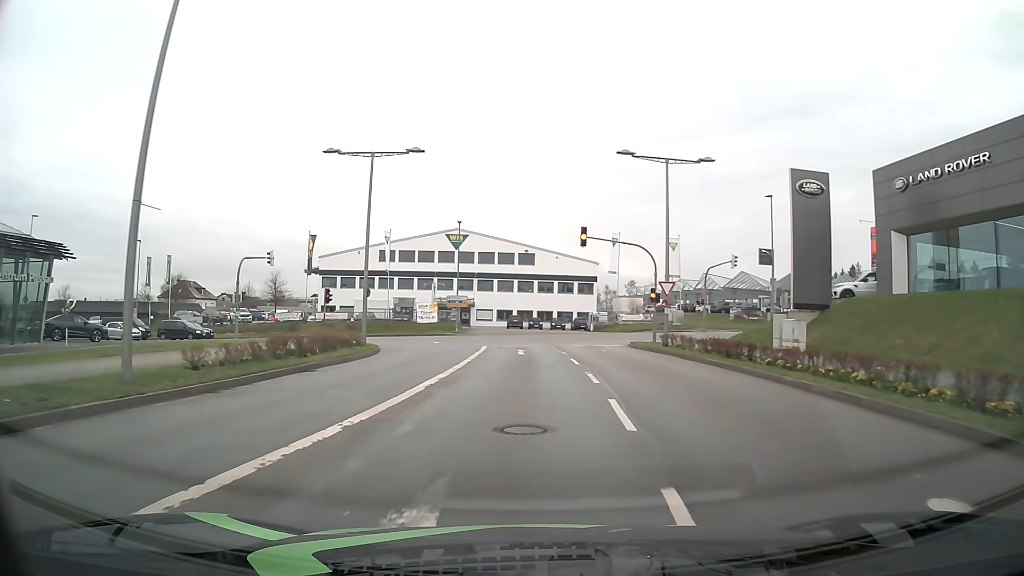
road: secondary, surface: asphalt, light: Day
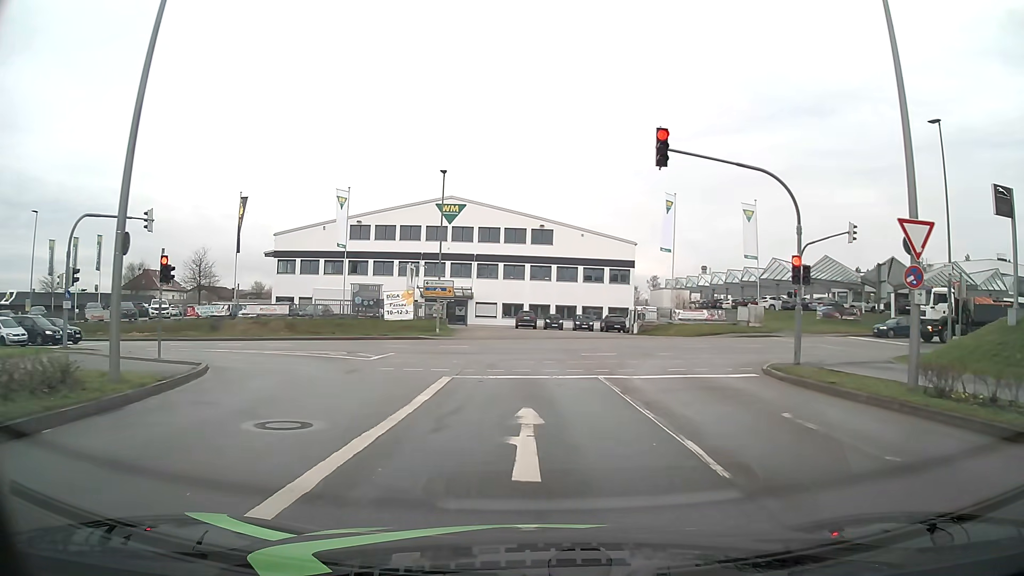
(-0.3, +20.2) m; -1°
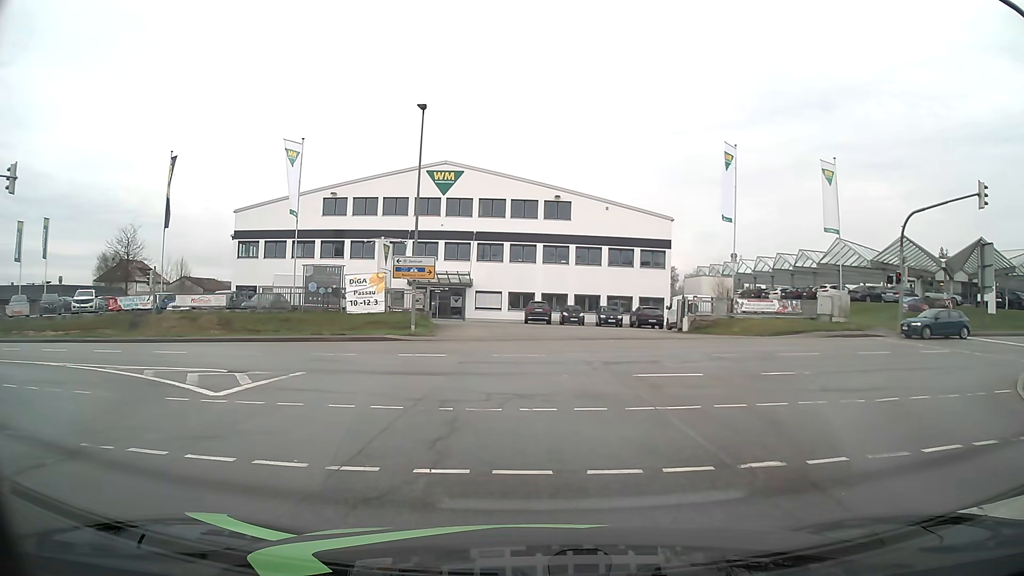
(-0.1, +11.6) m; -1°
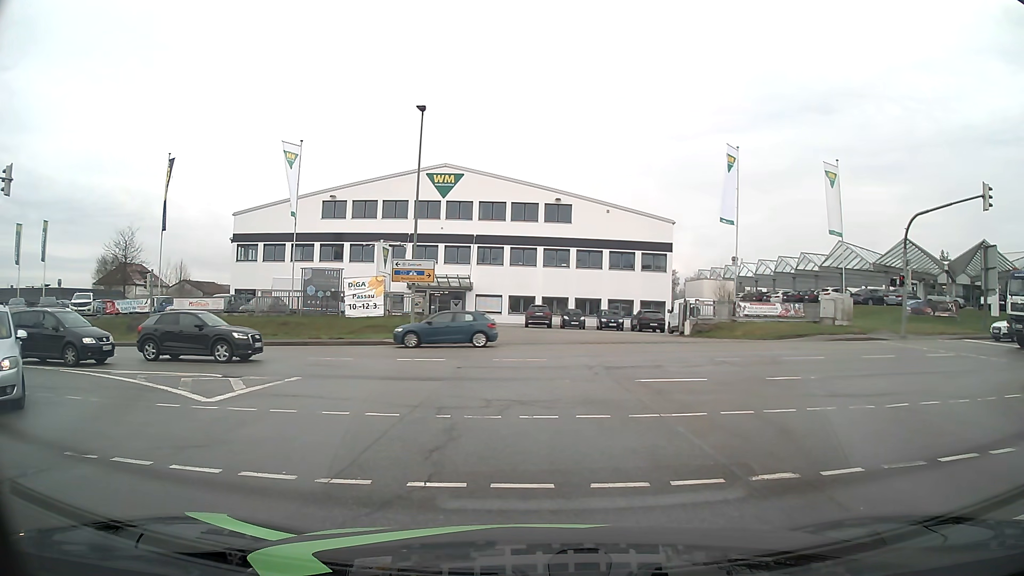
(0.0, +0.4) m; 0°
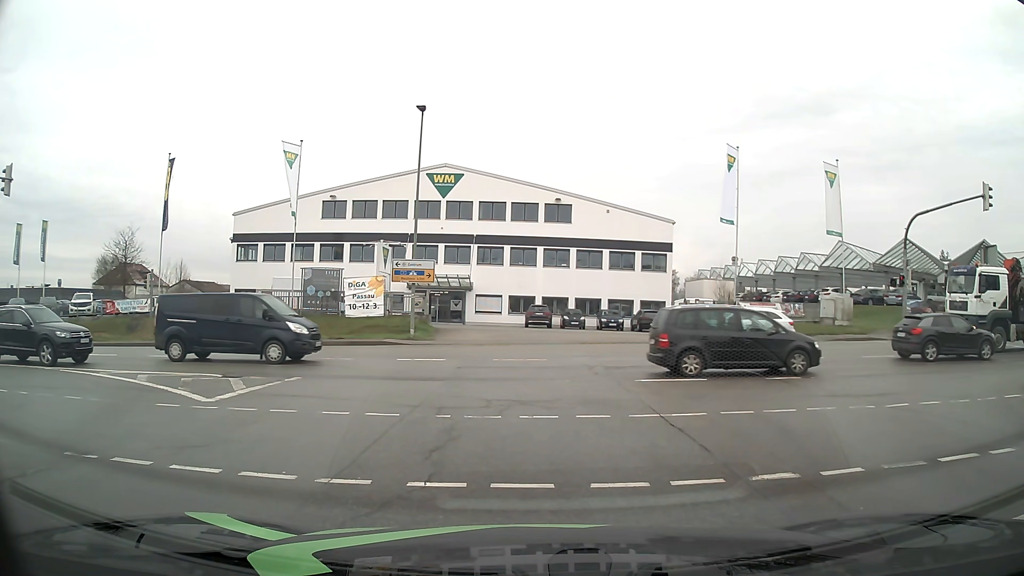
(0.0, 0.0) m; 0°
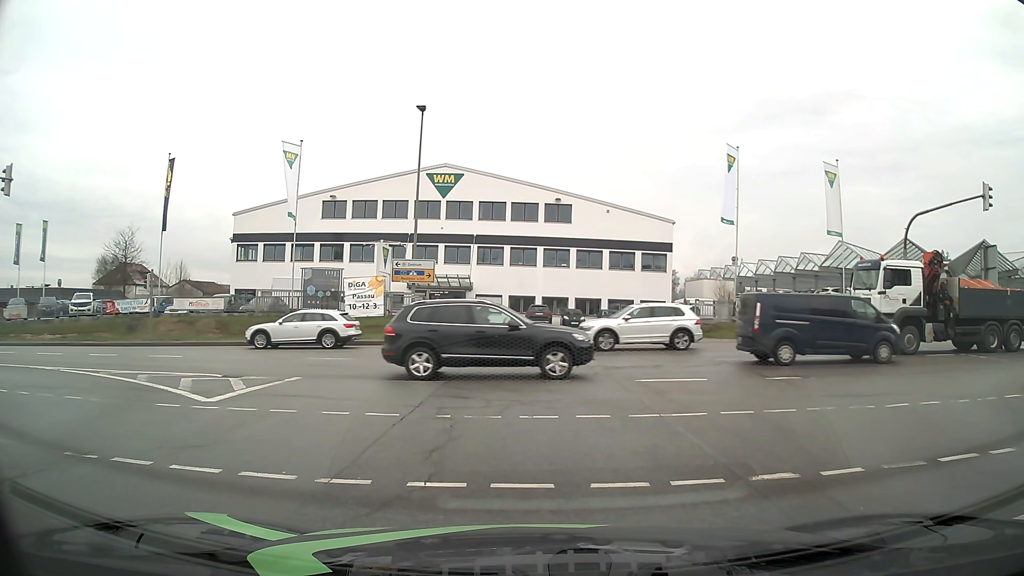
(0.0, 0.0) m; 0°
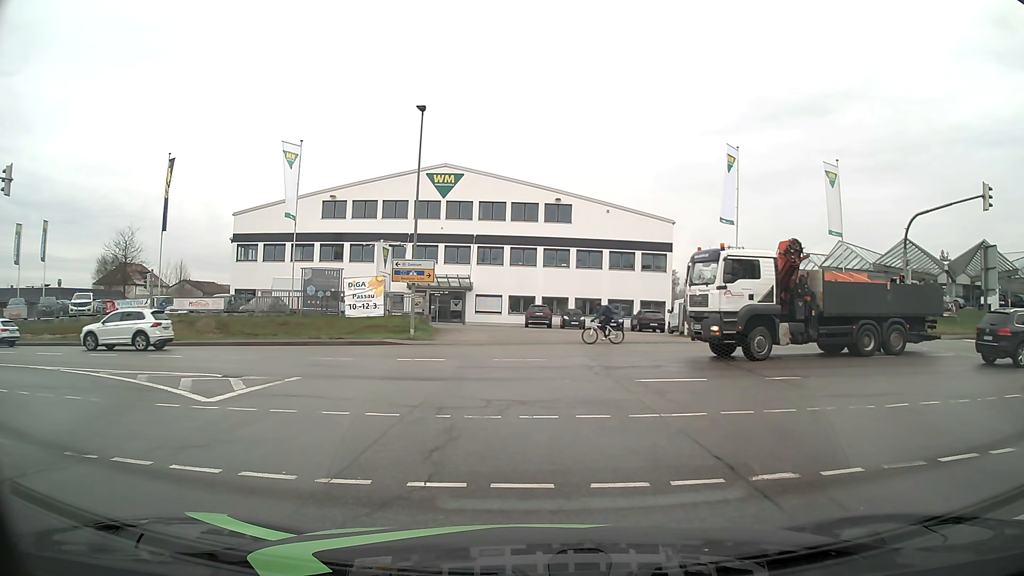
(0.0, 0.0) m; 0°
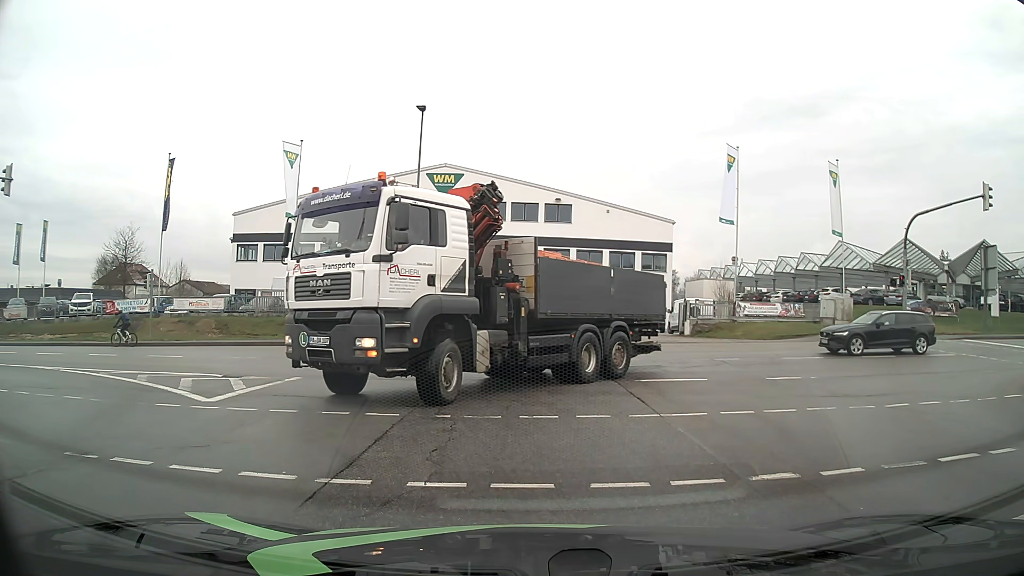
(0.0, 0.0) m; 0°
(-1, +10) (-5, +19) (-14, +23) (-24, +25) (-34, +25) (-44, +24) (-54, +24) (-64, +24) (-74, +24) (-84, +23) m
